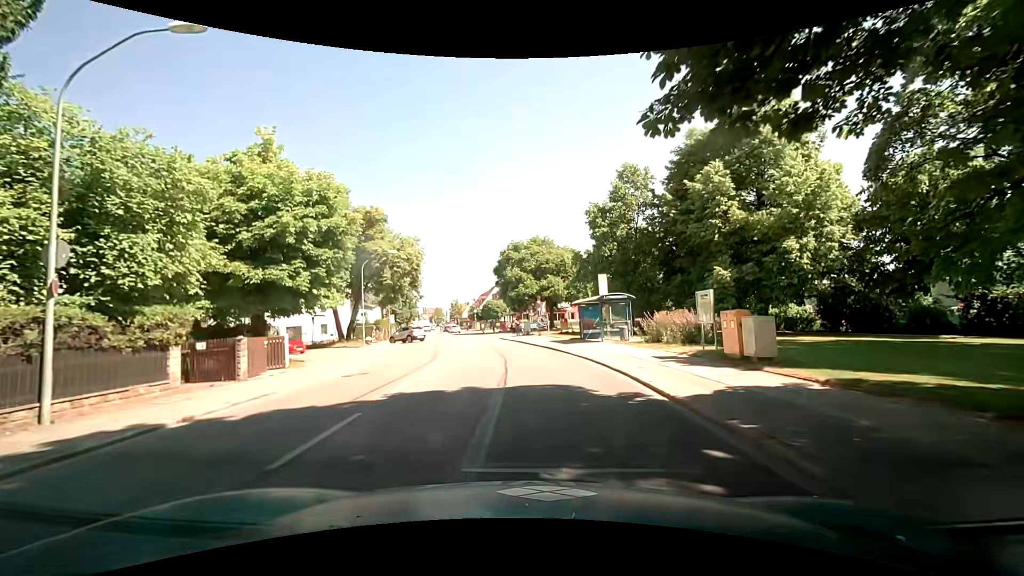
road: secondary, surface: asphalt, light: Day
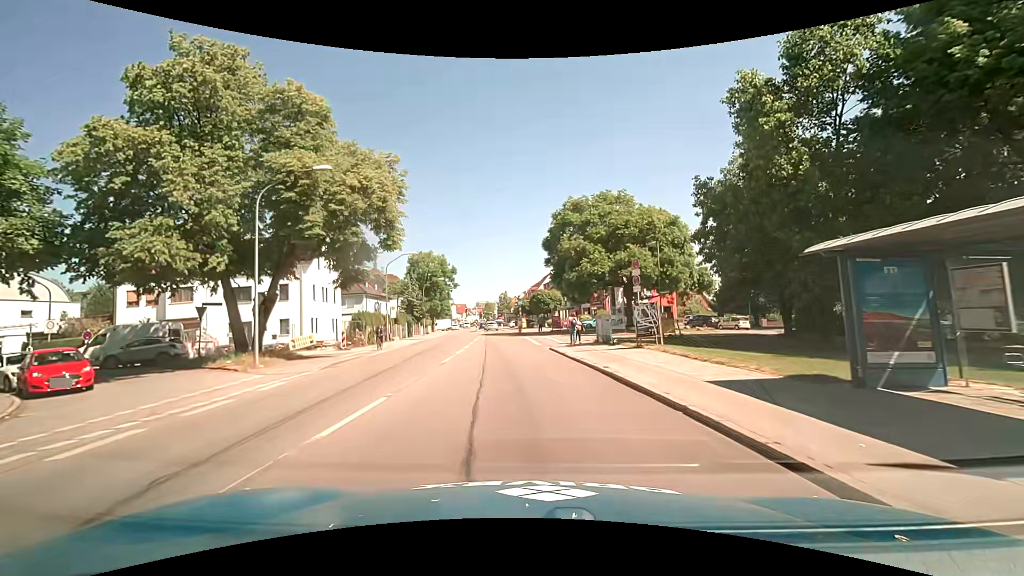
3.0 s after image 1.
(-0.5, +23.8) m; -5°
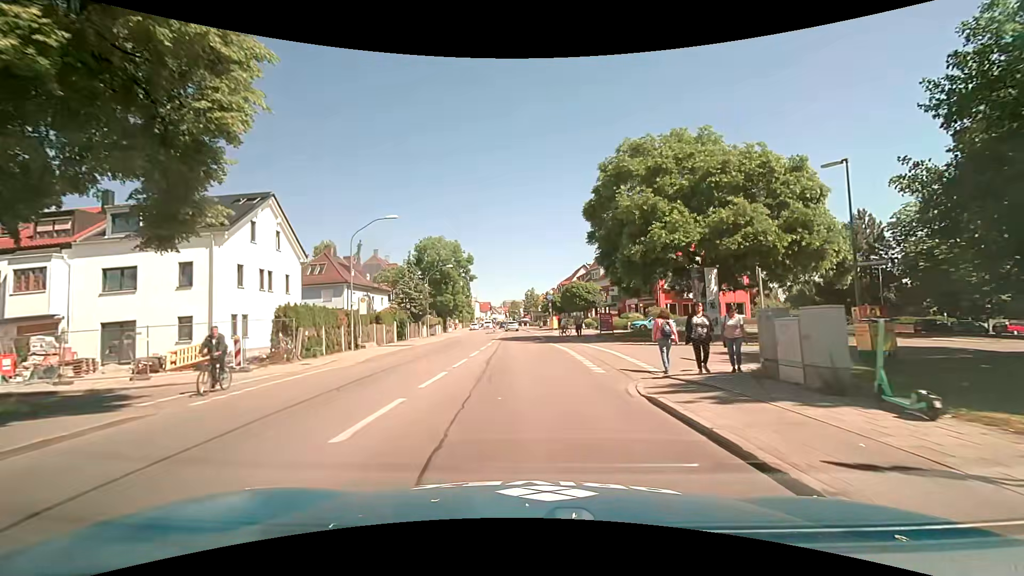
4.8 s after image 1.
(-0.5, +16.0) m; -3°
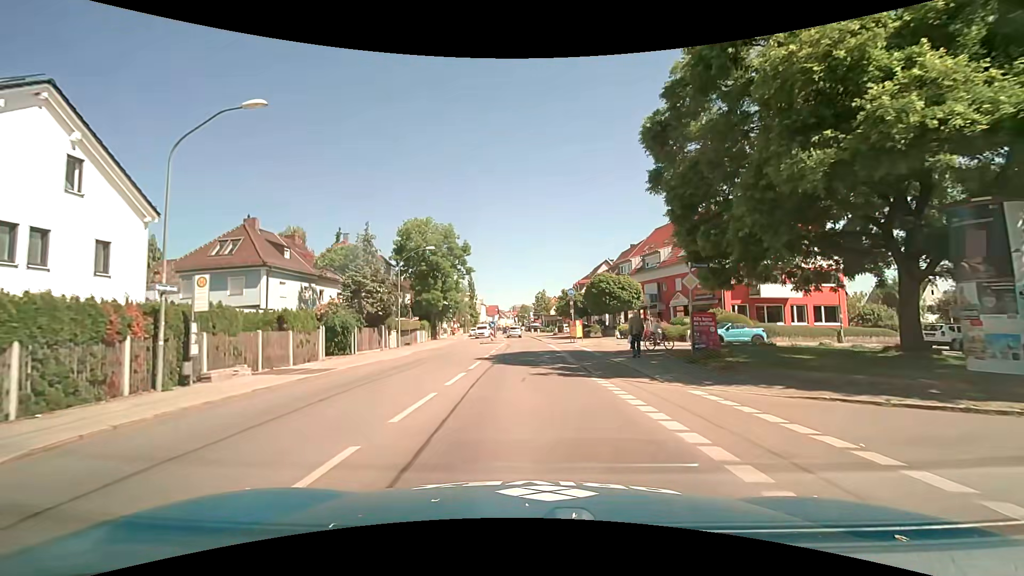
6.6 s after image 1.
(-0.2, +16.7) m; -2°
(0, +10) (0, +20) (0, +30) (0, +40) (0, +50) (0, +60) (-1, +70) (-2, +80) (-2, +90) (-3, +100) m
